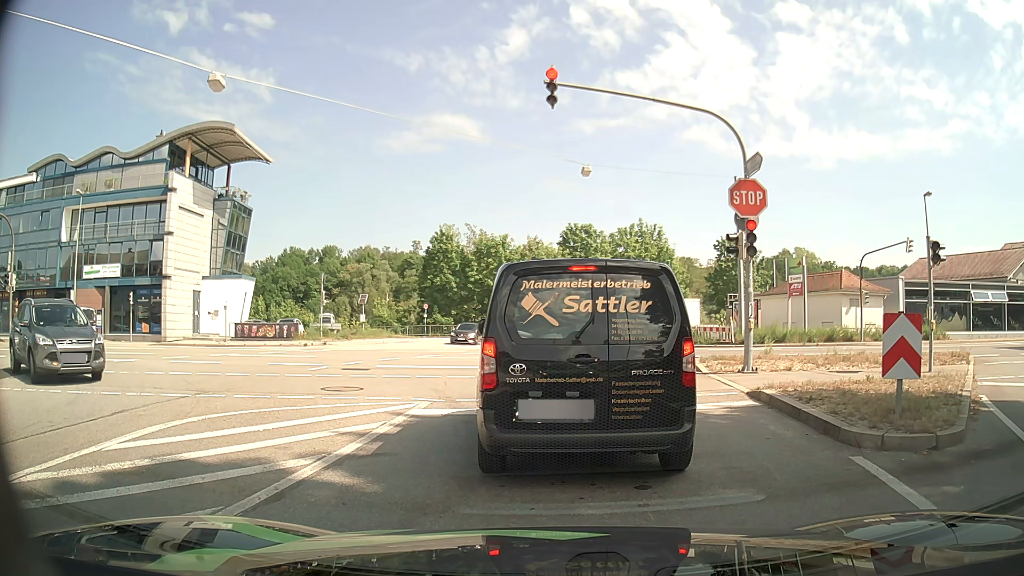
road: tertiary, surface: asphalt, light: Day
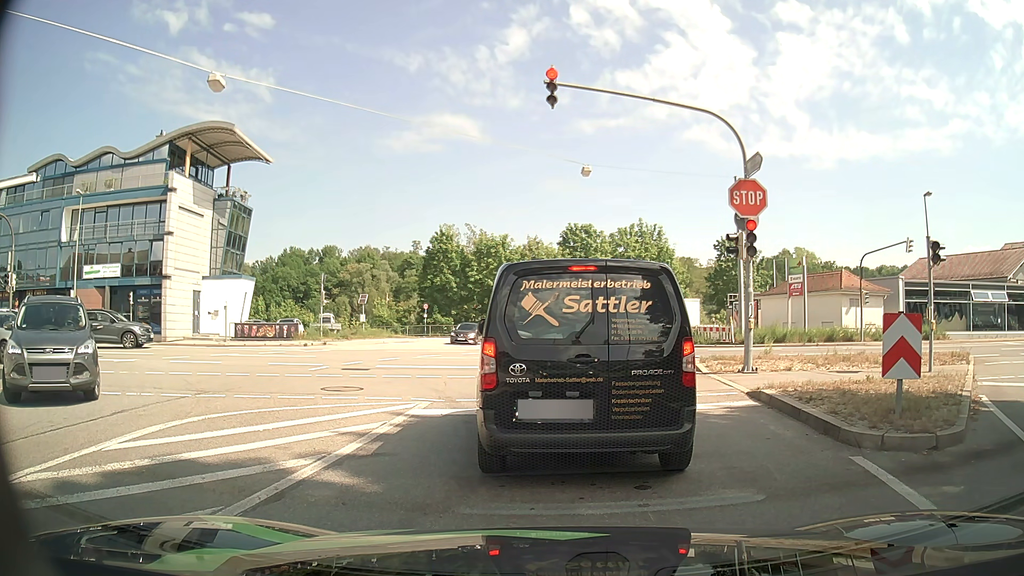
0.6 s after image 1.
(0.0, 0.0) m; 0°
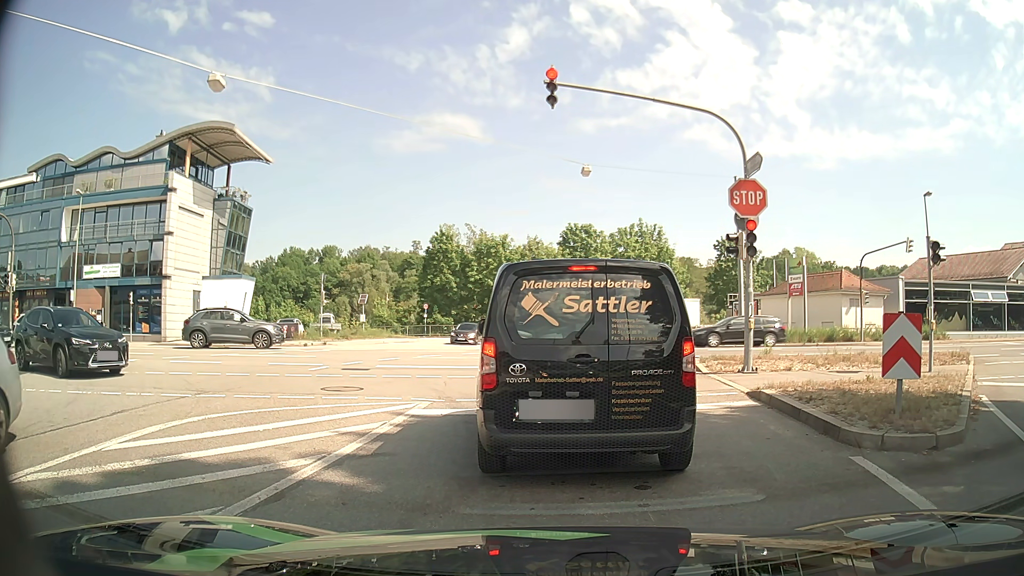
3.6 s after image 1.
(0.0, 0.0) m; 0°
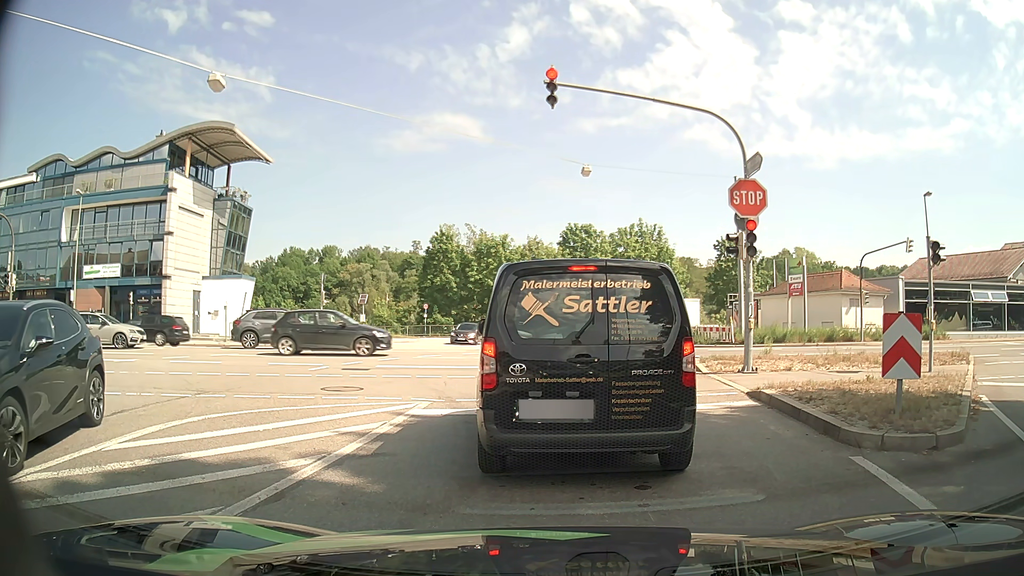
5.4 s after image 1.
(0.0, 0.0) m; 0°
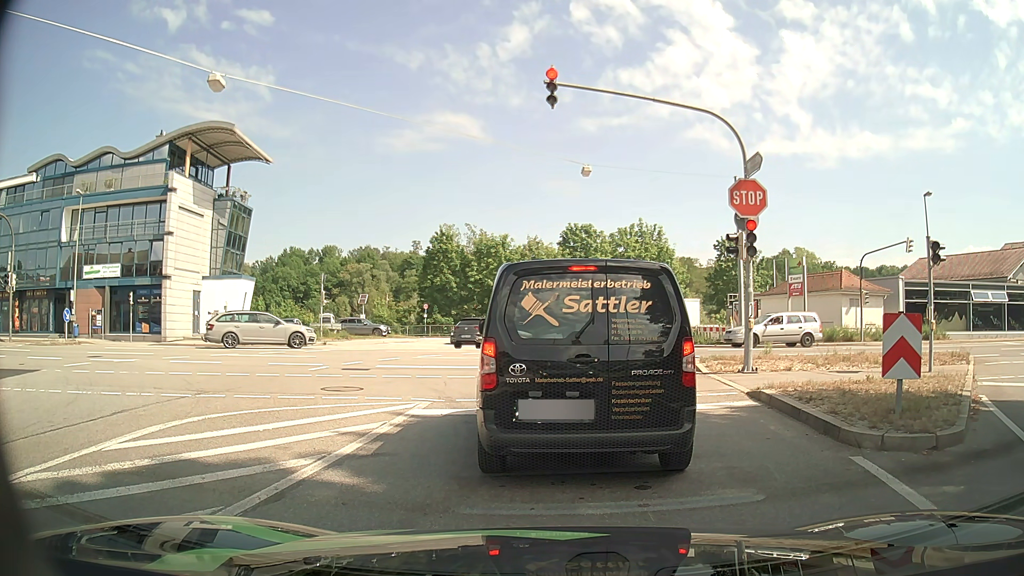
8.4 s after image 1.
(0.0, 0.0) m; 0°
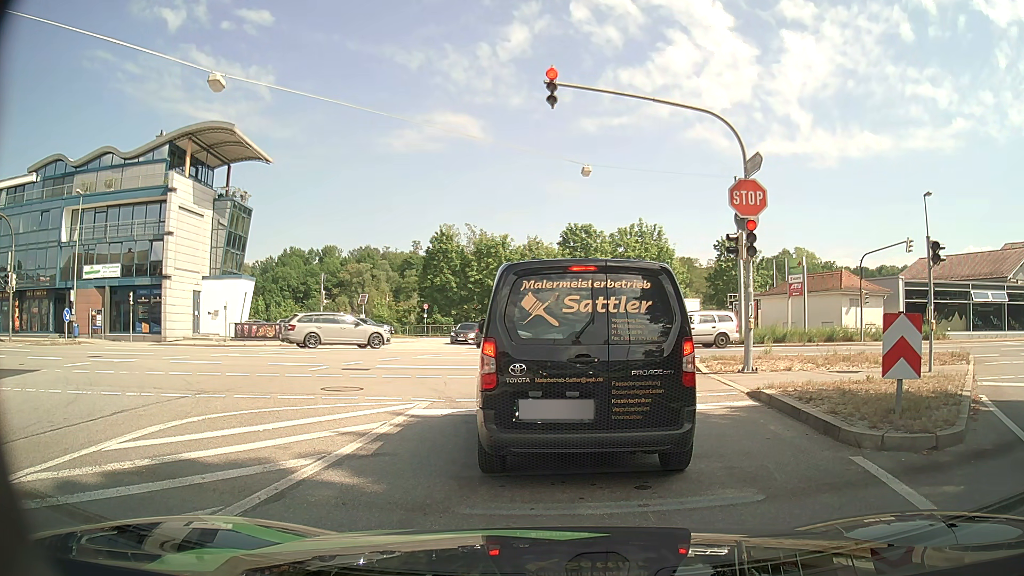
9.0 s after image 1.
(0.0, 0.0) m; 0°
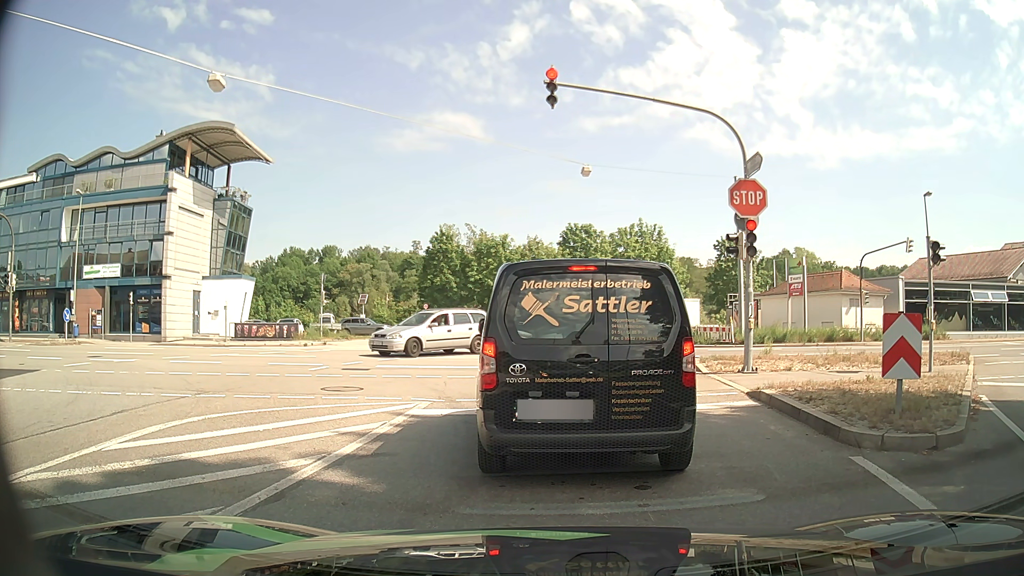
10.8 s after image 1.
(0.0, 0.0) m; 0°
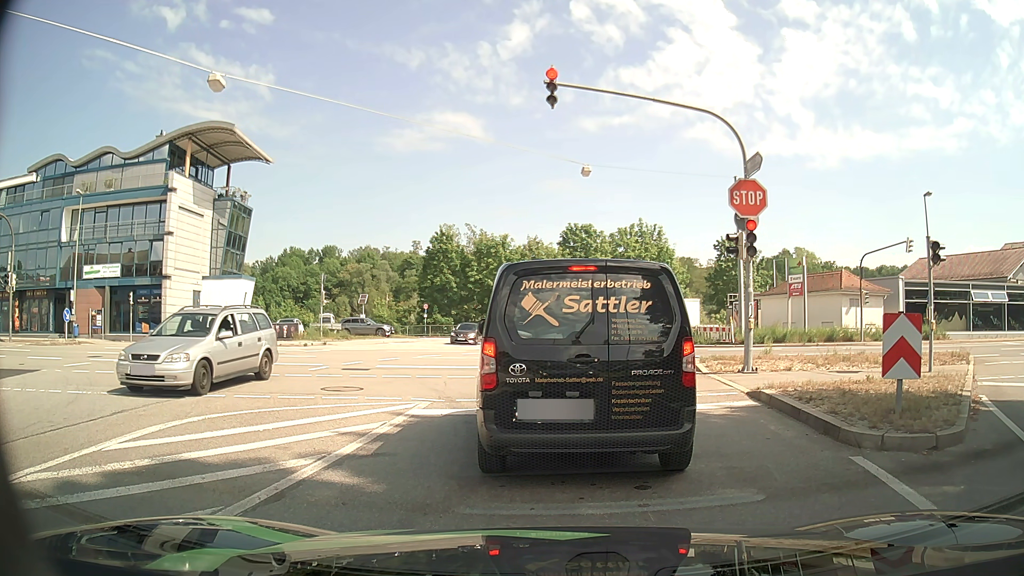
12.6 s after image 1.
(0.0, 0.0) m; 0°
(0, +10) (-2, +20) (-7, +29) (-16, +33) (-26, +32) (-36, +31) (-45, +30) (-55, +29) (-65, +28) (-75, +27) m
